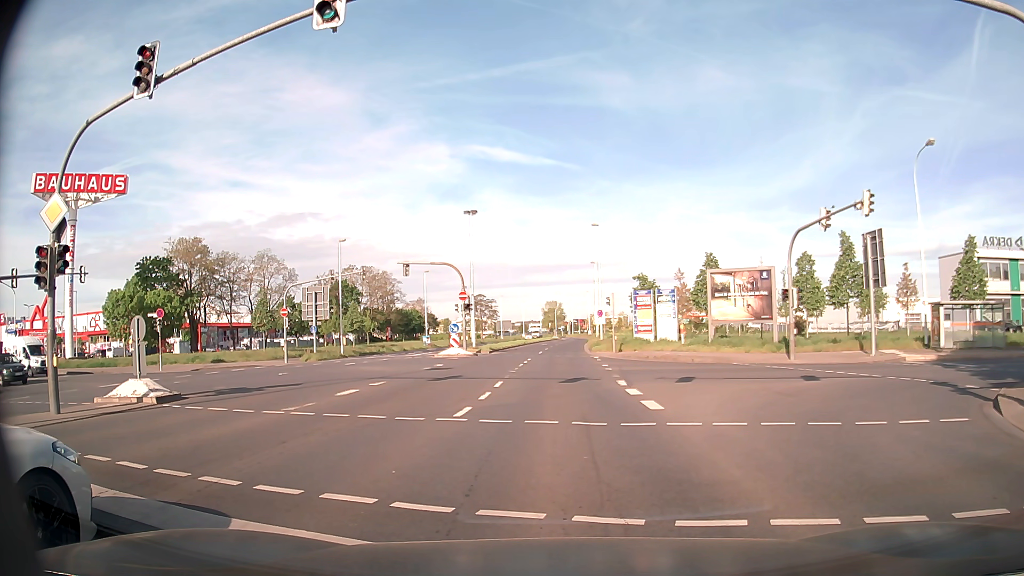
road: secondary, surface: asphalt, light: Day
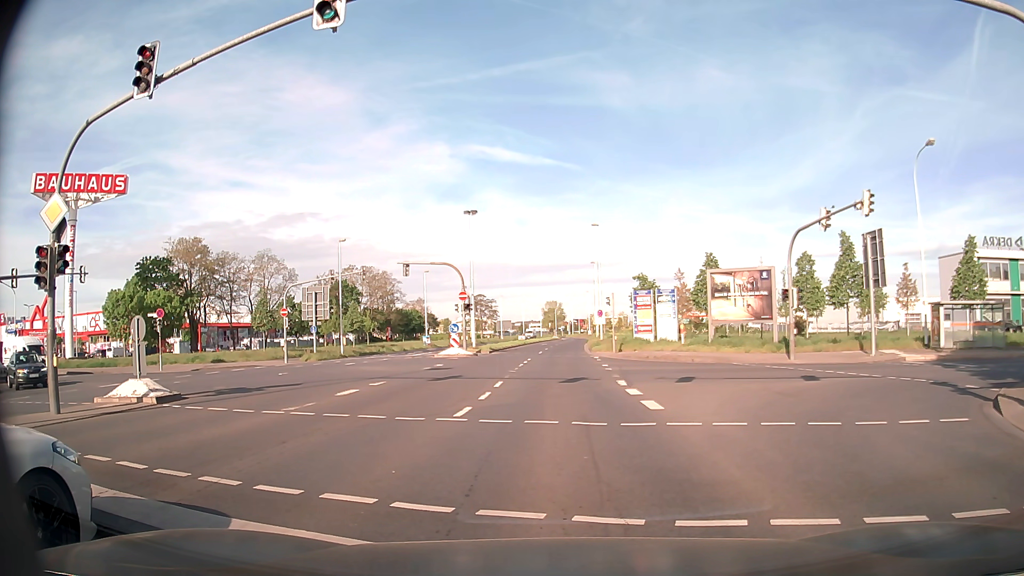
(0.0, 0.0) m; 0°
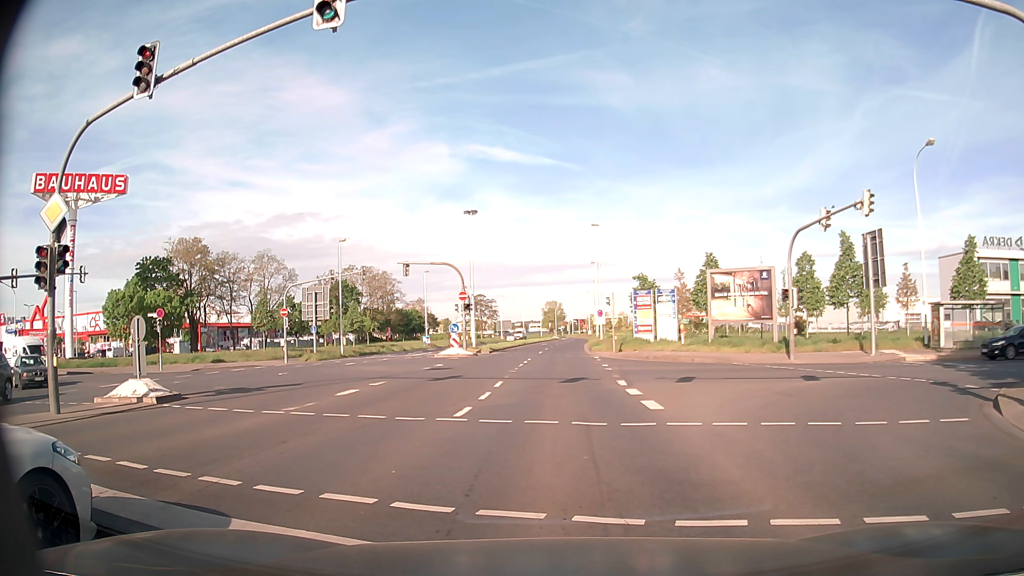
(0.0, 0.0) m; 0°
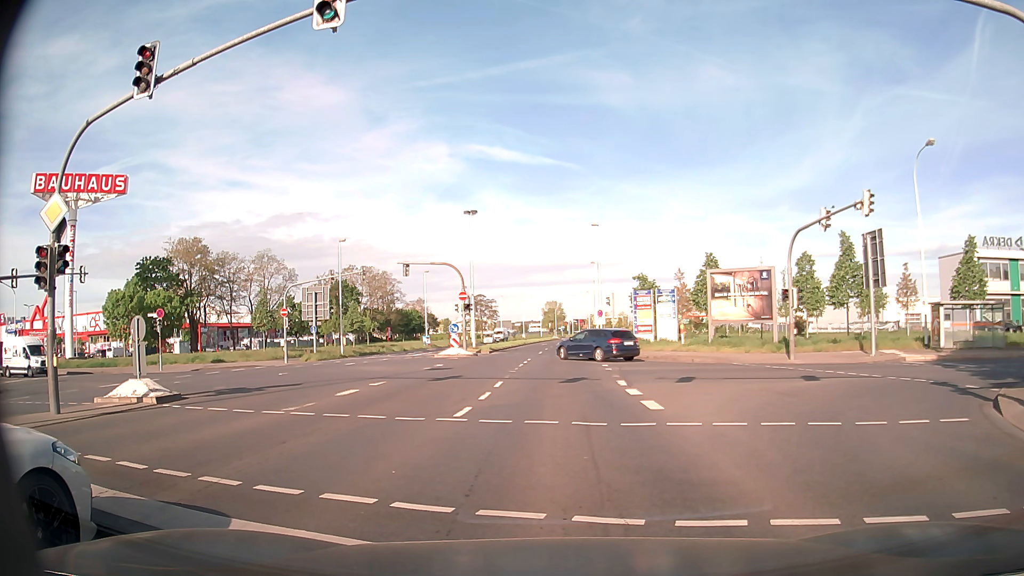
(0.0, 0.0) m; 0°
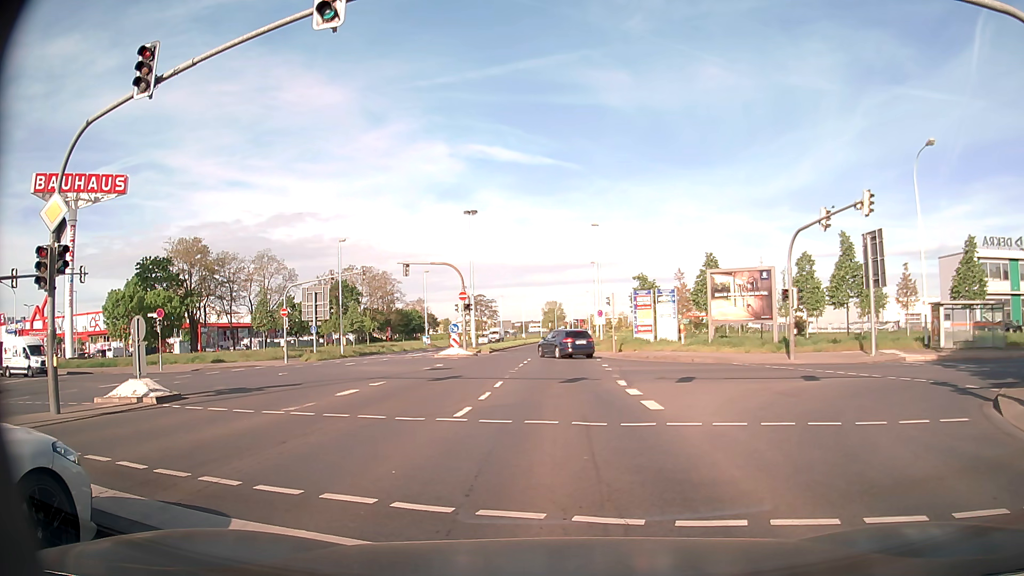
(0.0, 0.0) m; 0°
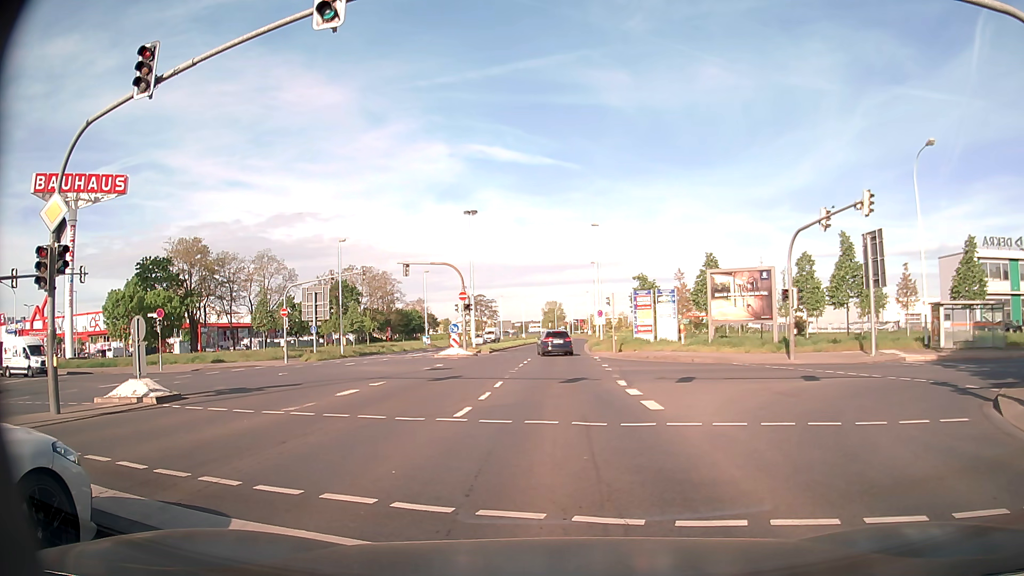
(0.0, 0.0) m; 0°
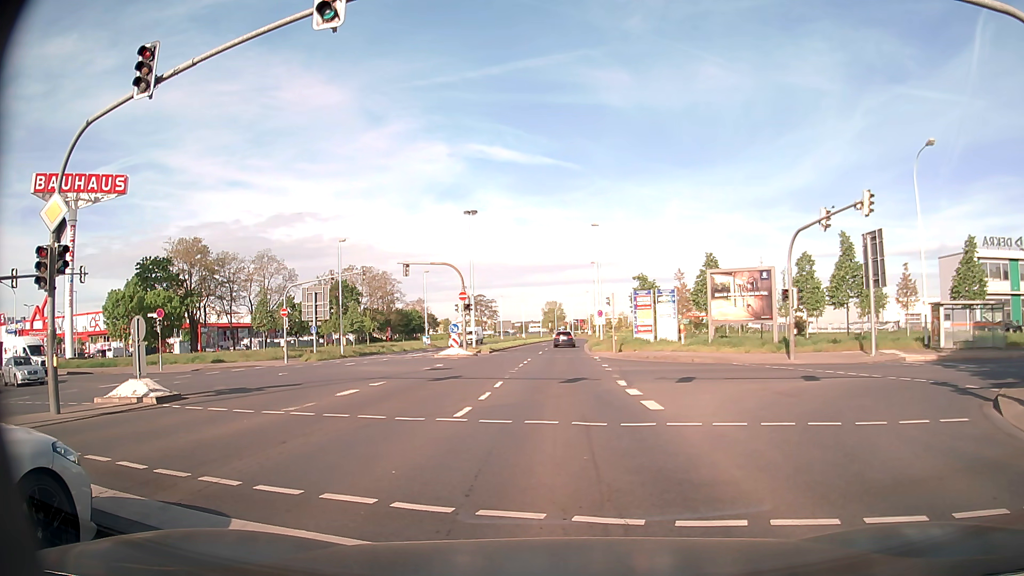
(0.0, 0.0) m; 0°
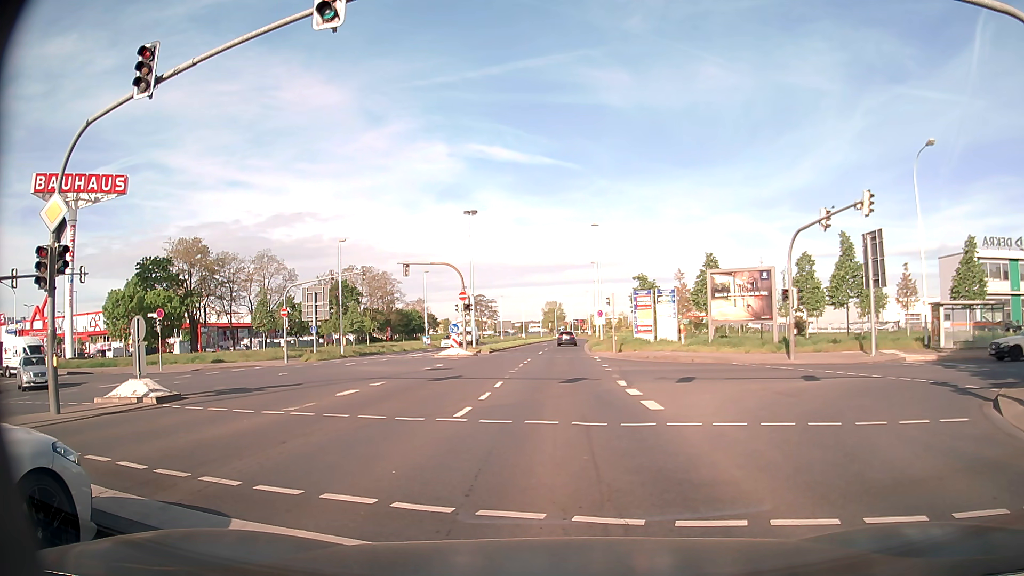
(0.0, 0.0) m; 0°
